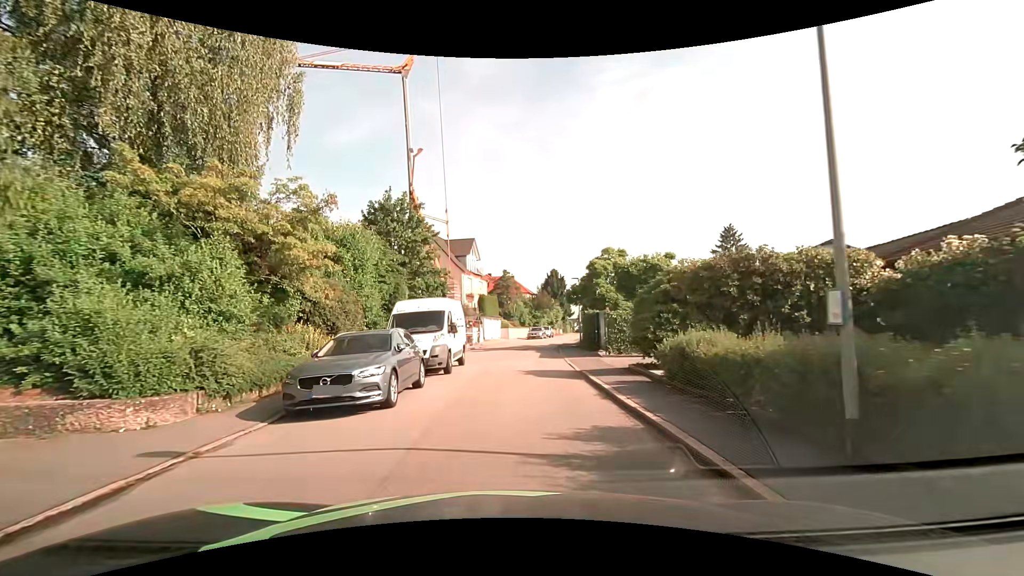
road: residential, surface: asphalt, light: Day
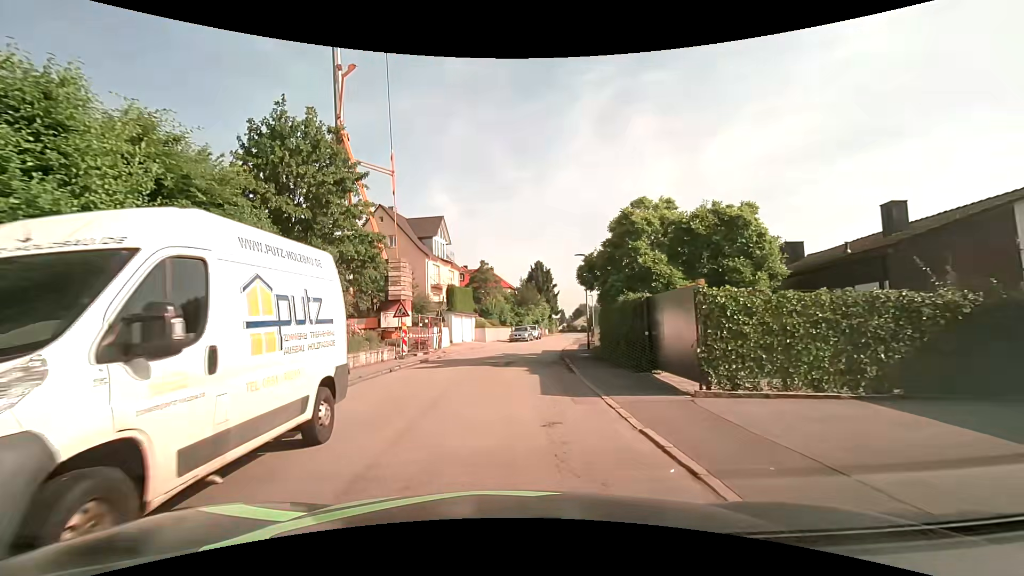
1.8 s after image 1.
(+0.2, +12.7) m; +3°
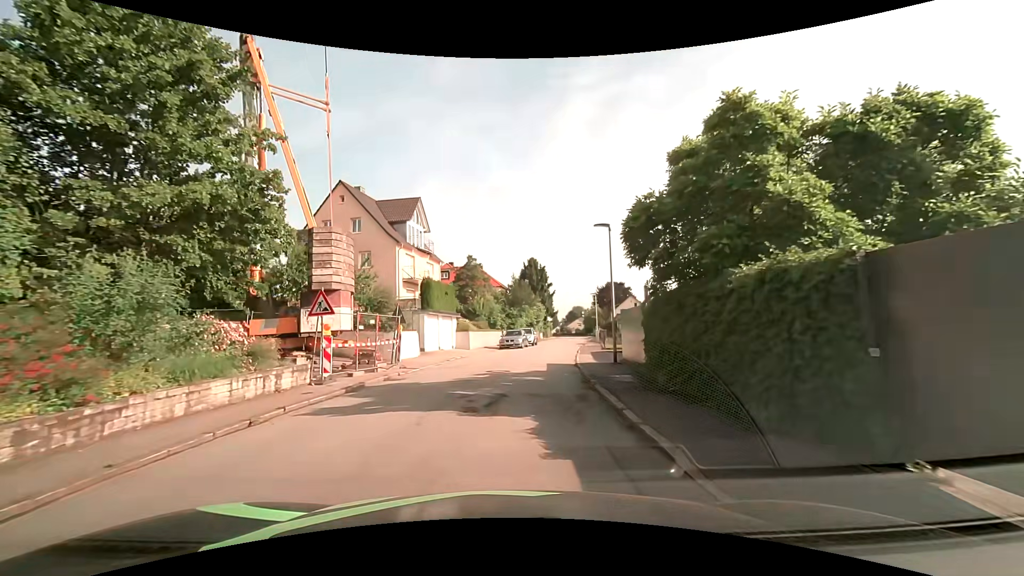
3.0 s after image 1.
(0.0, +8.7) m; 0°
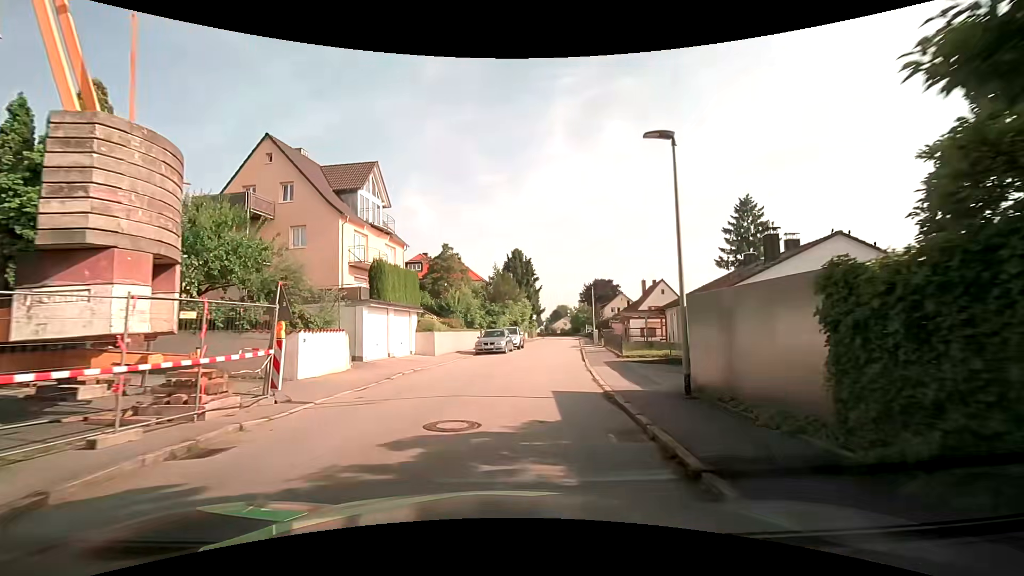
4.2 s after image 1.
(+0.1, +8.9) m; +1°
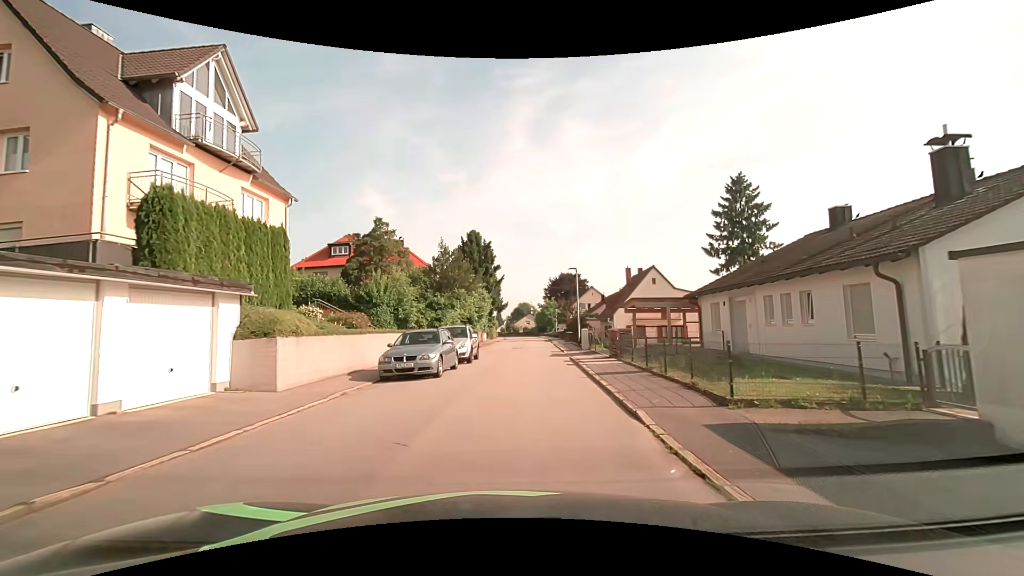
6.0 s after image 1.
(+0.7, +13.7) m; +5°
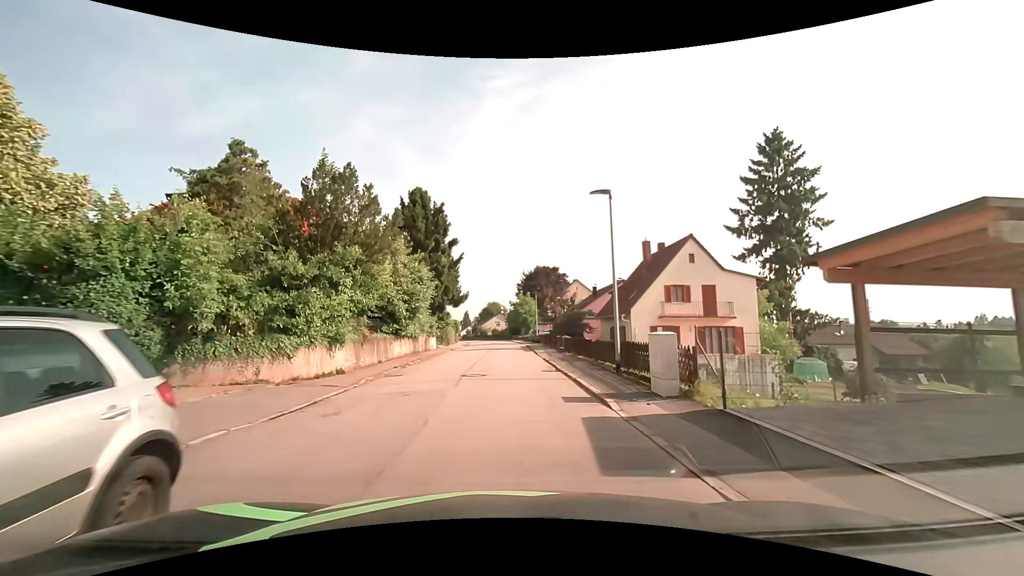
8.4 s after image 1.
(+0.7, +19.2) m; +4°
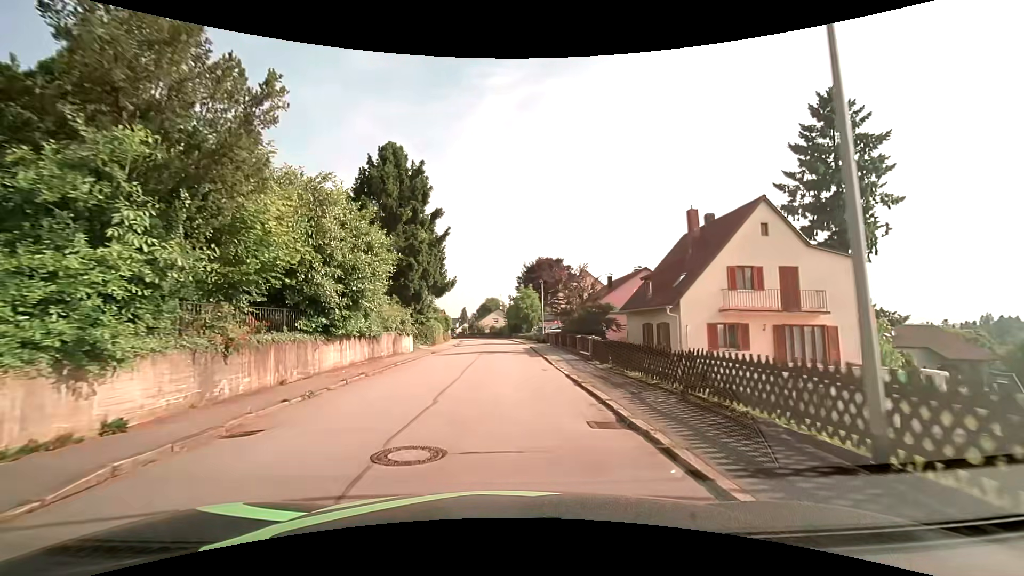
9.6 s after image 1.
(0.0, +9.7) m; 0°
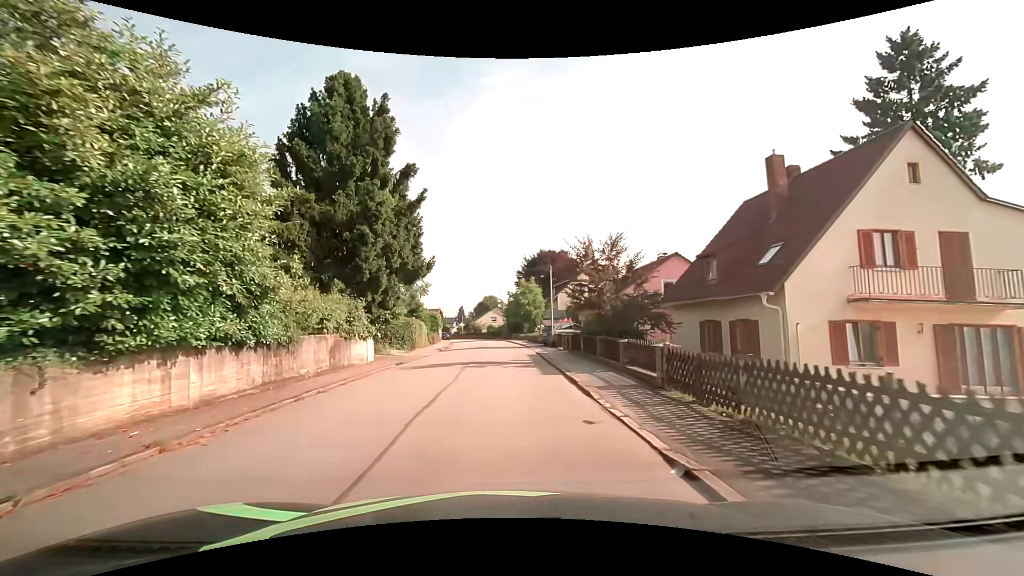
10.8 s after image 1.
(0.0, +9.0) m; +1°
(0, +10) (0, +20) (-1, +30) (-1, +40) (-2, +50) (-3, +60) (-5, +70) (-6, +80) (-8, +89) (-11, +99) m
